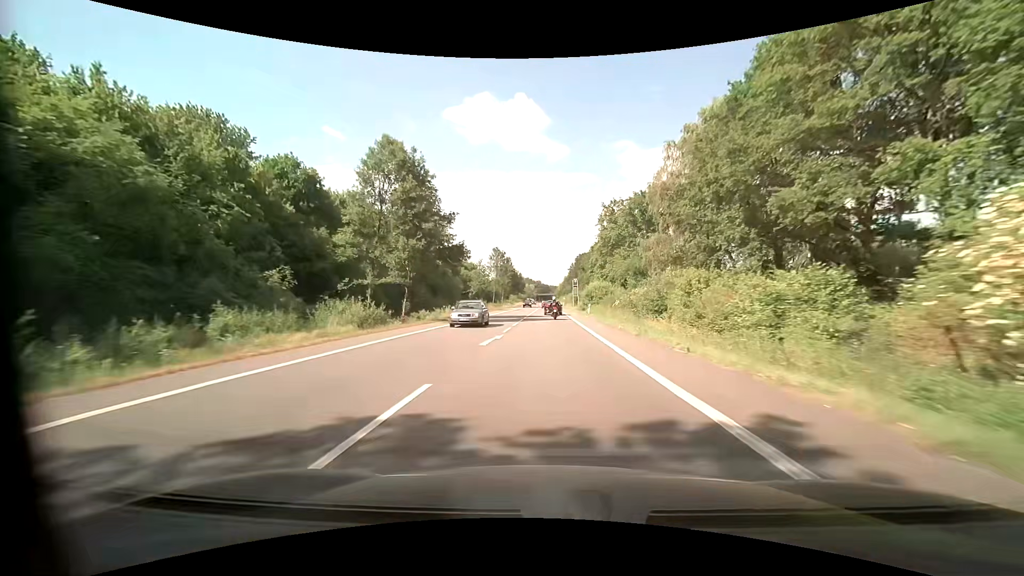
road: primary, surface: asphalt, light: Day
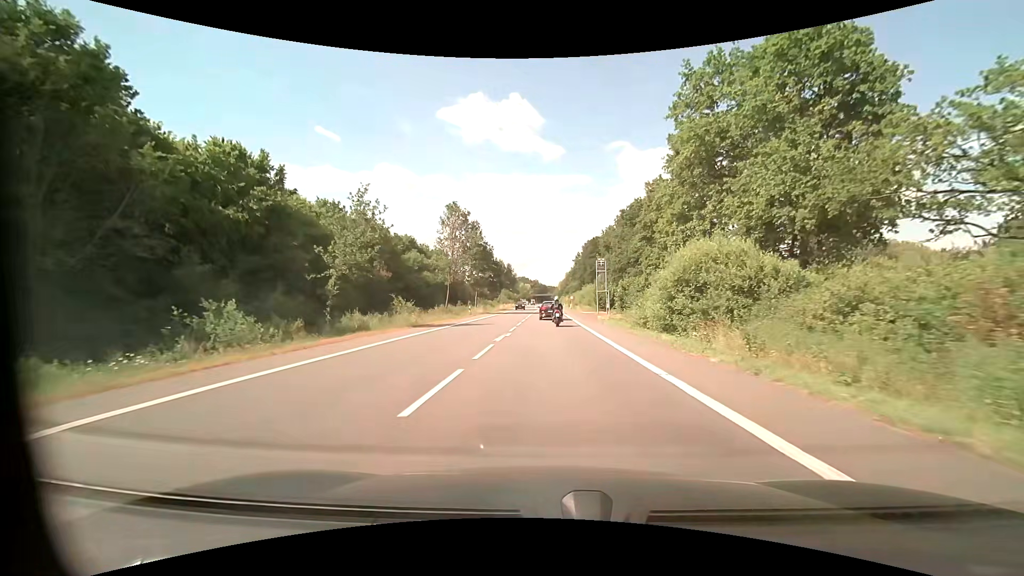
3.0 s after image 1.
(+0.2, +51.5) m; 0°
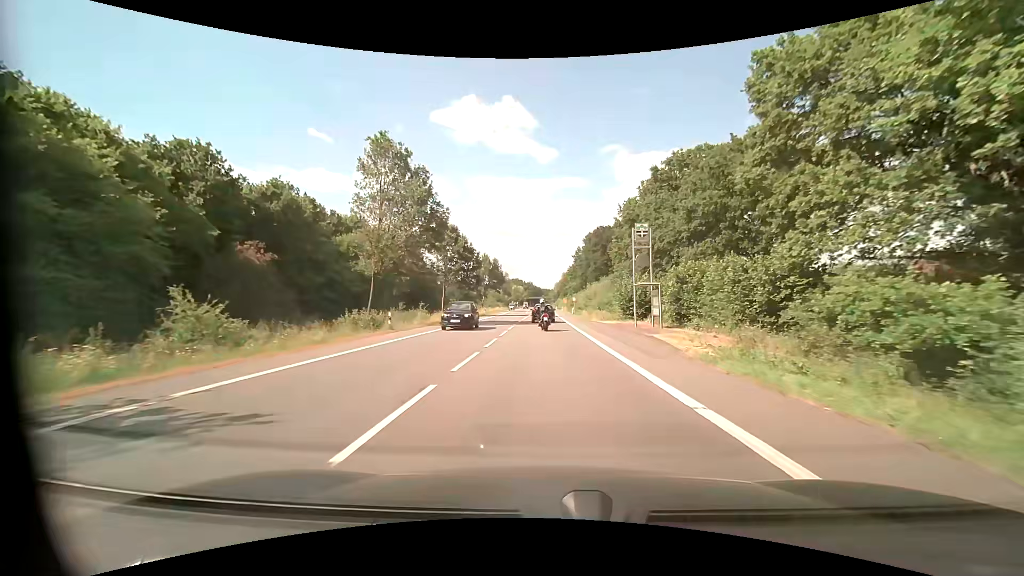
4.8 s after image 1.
(+0.3, +25.4) m; +1°
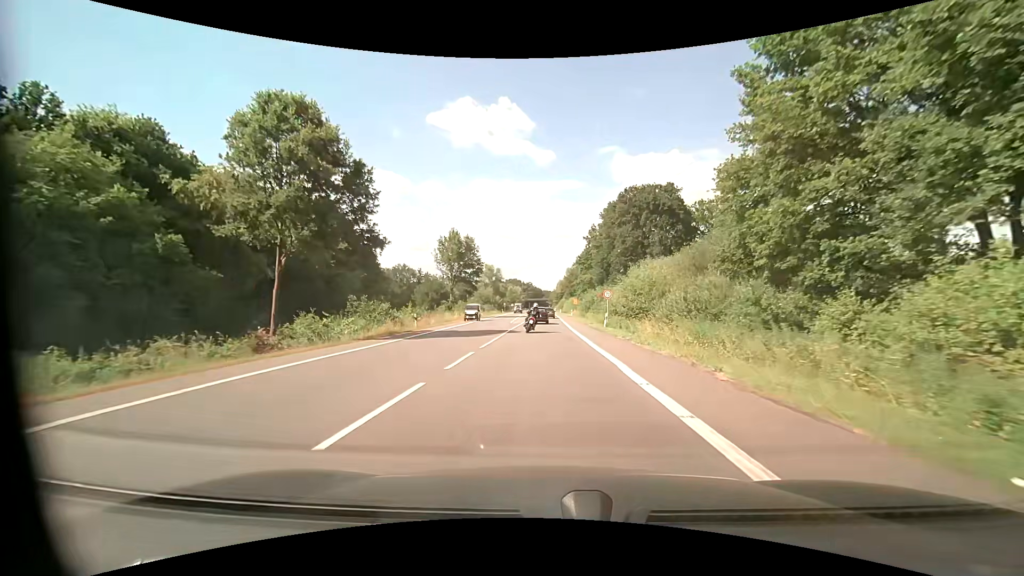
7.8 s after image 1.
(0.0, +41.4) m; 0°
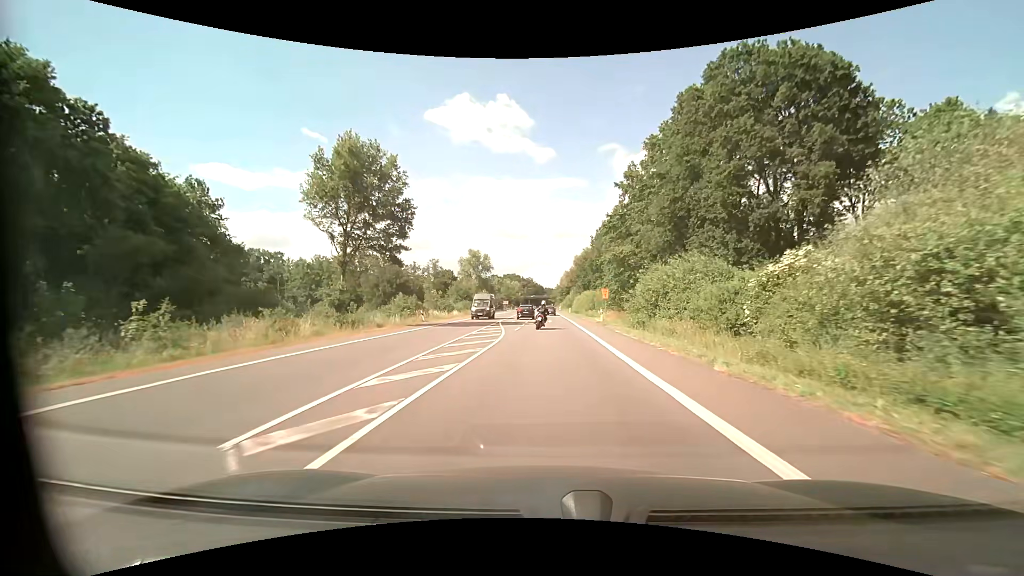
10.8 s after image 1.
(-0.2, +42.2) m; 0°
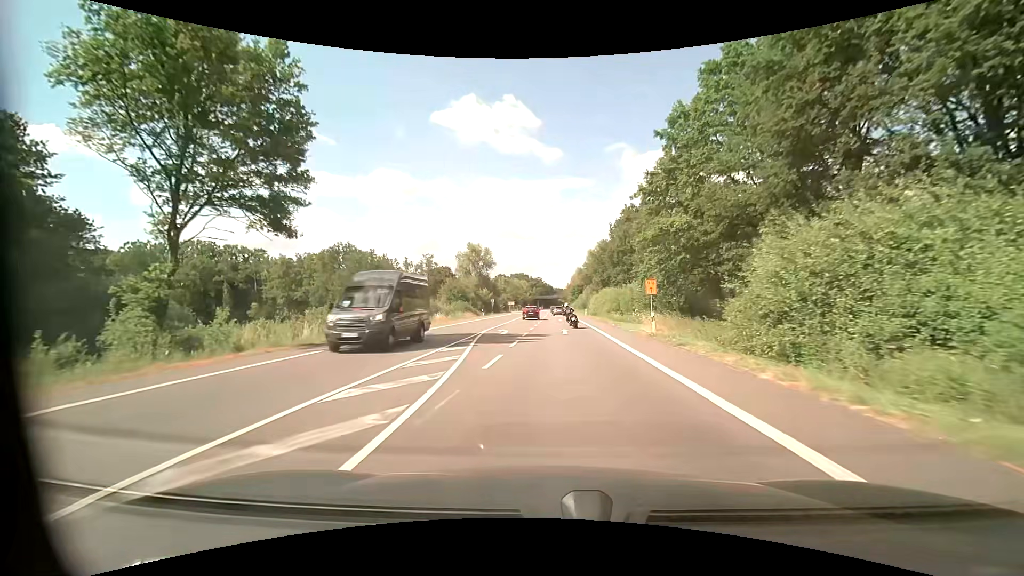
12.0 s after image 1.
(-0.1, +17.1) m; -1°
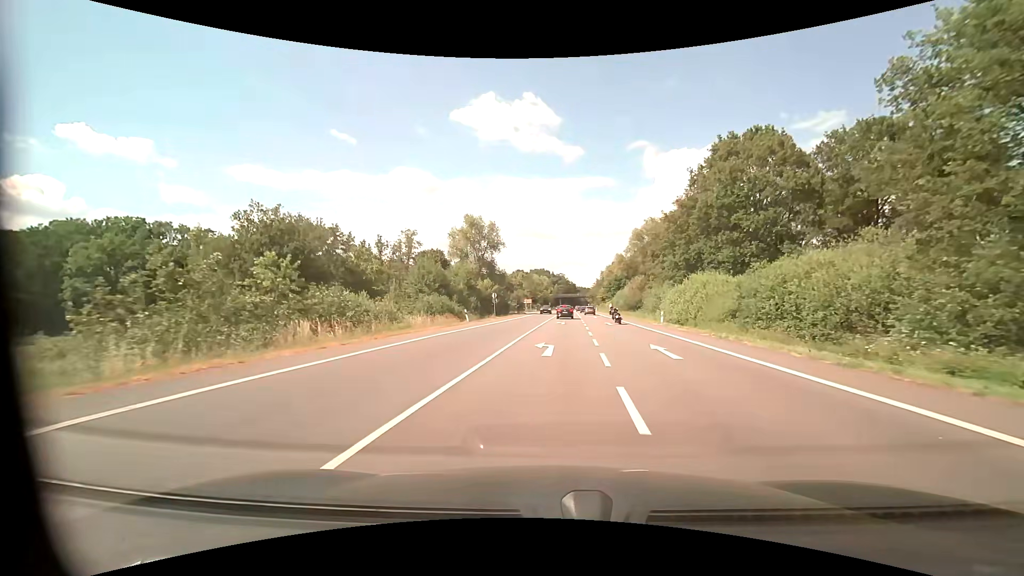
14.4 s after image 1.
(-1.4, +36.0) m; -3°
